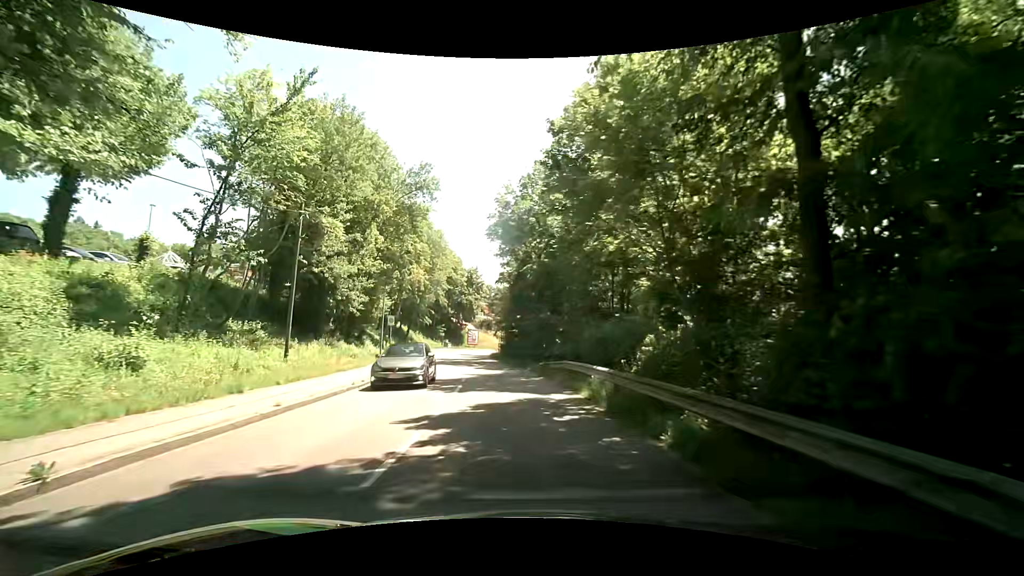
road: residential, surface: asphalt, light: Day
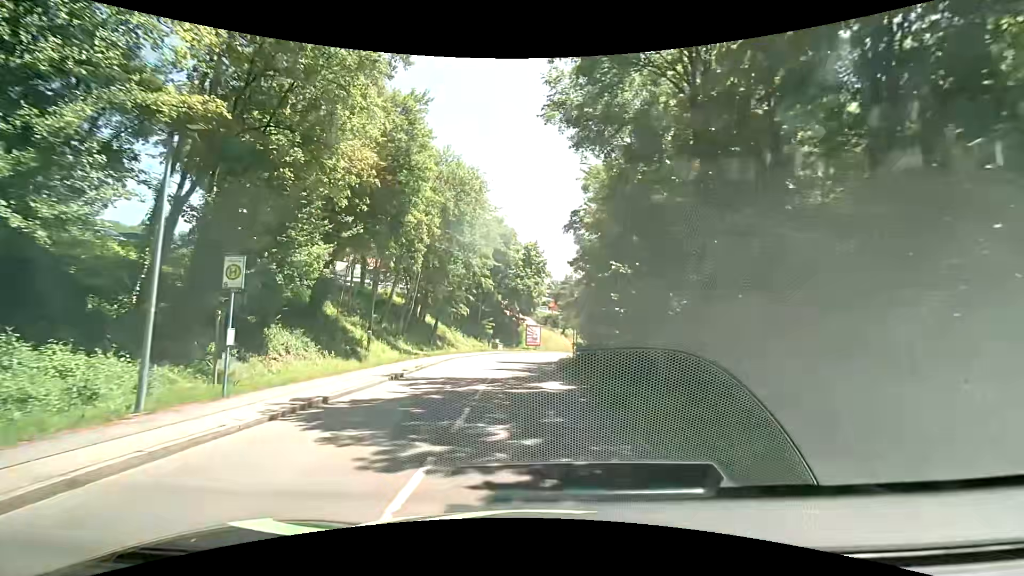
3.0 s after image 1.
(-1.9, +24.5) m; -9°
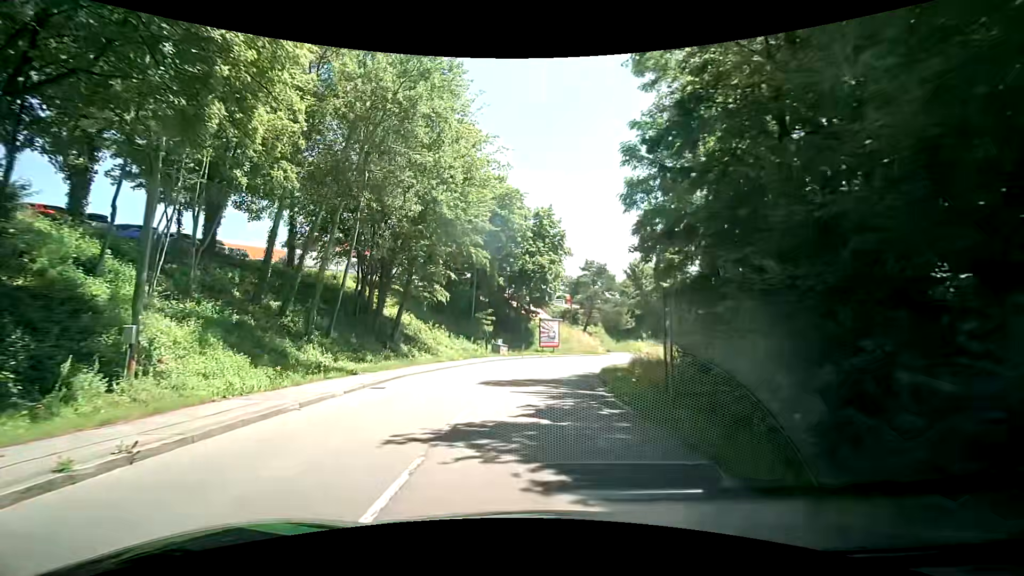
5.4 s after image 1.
(+0.1, +17.9) m; +1°
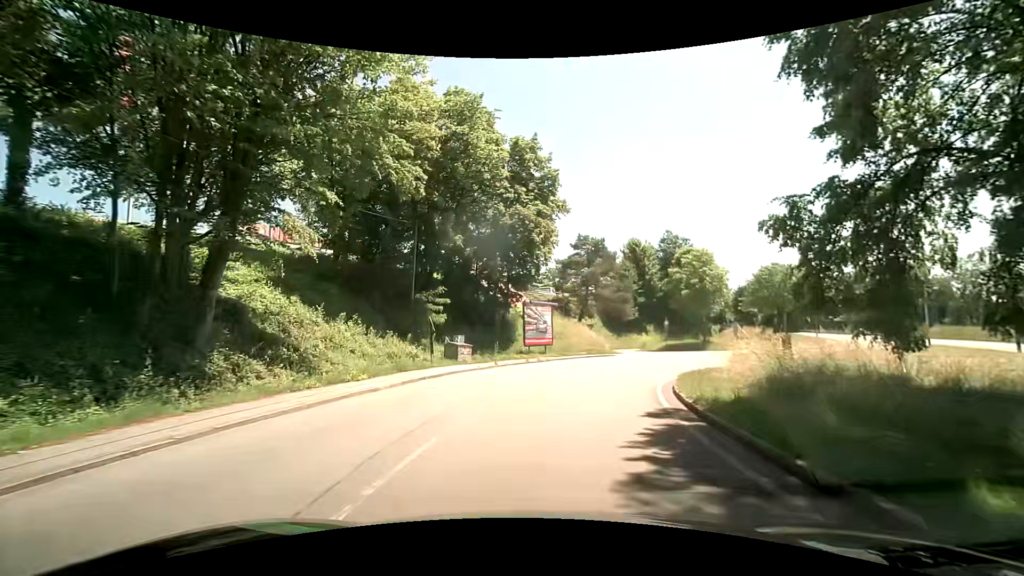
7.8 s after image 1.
(-0.4, +17.3) m; 0°
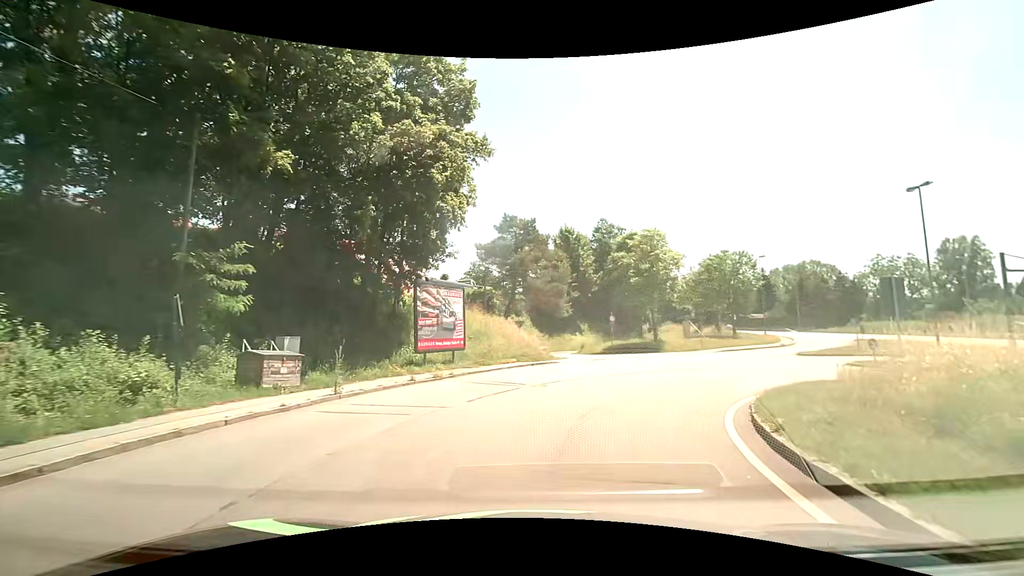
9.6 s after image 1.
(+0.9, +12.0) m; +9°
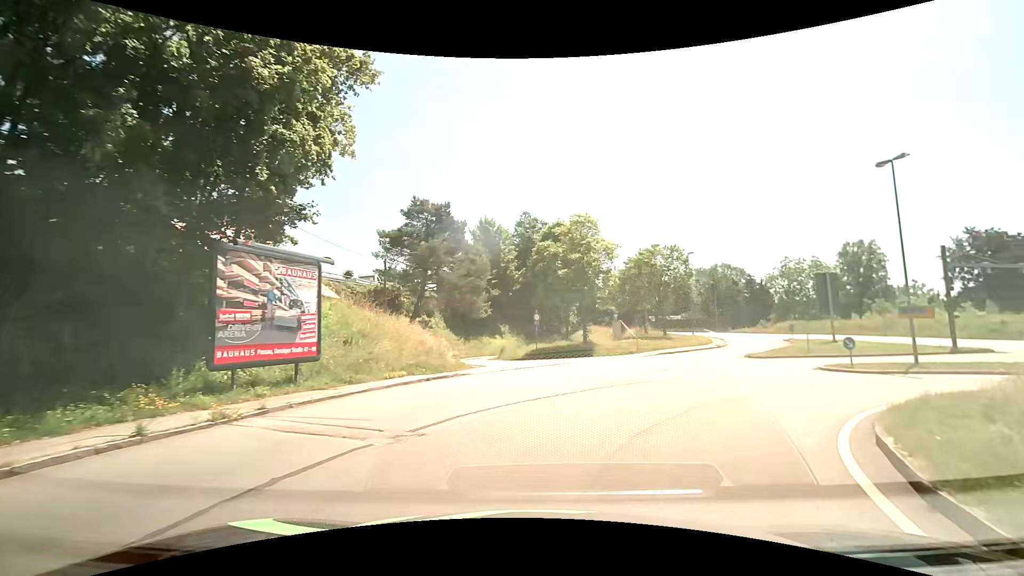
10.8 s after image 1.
(+0.5, +7.3) m; +9°
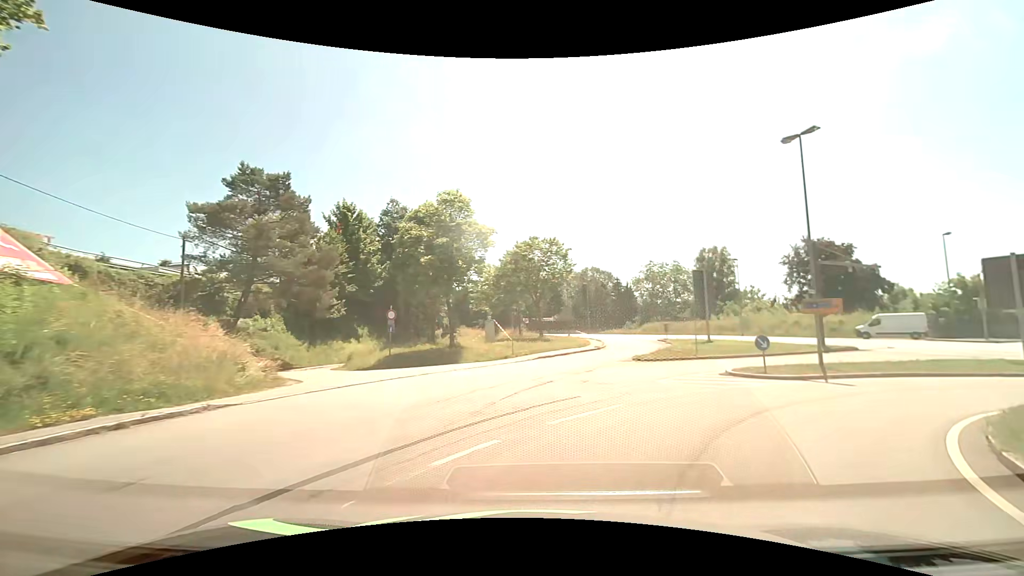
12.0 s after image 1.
(+0.8, +6.7) m; +15°
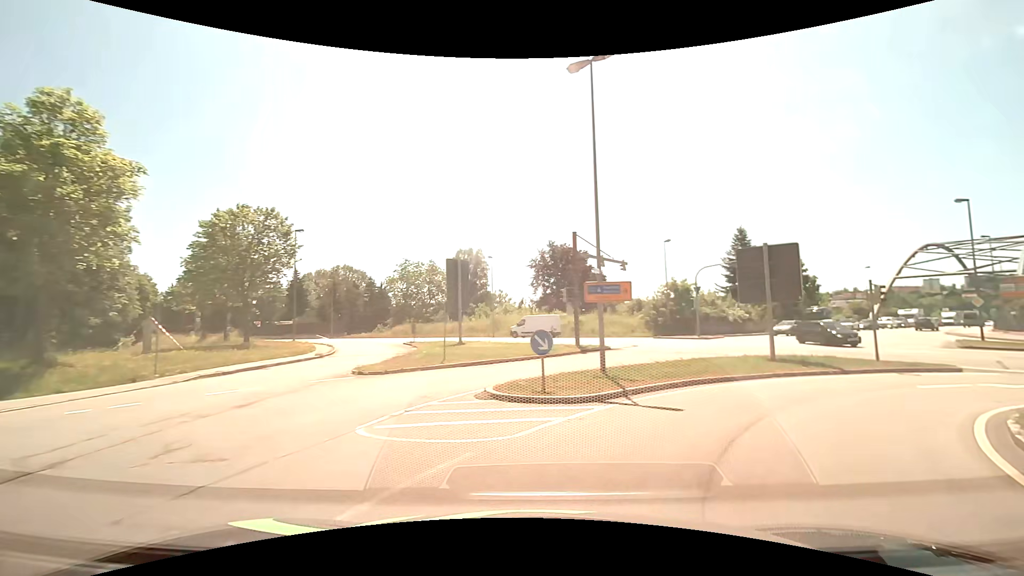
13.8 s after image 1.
(+2.1, +8.9) m; +27°
(+3, +9) (+10, +16) (+20, +18) (+30, +16) (+38, +11) (+45, +4) (+53, -3) (+60, -9) (+67, -17) (+74, -24) m
